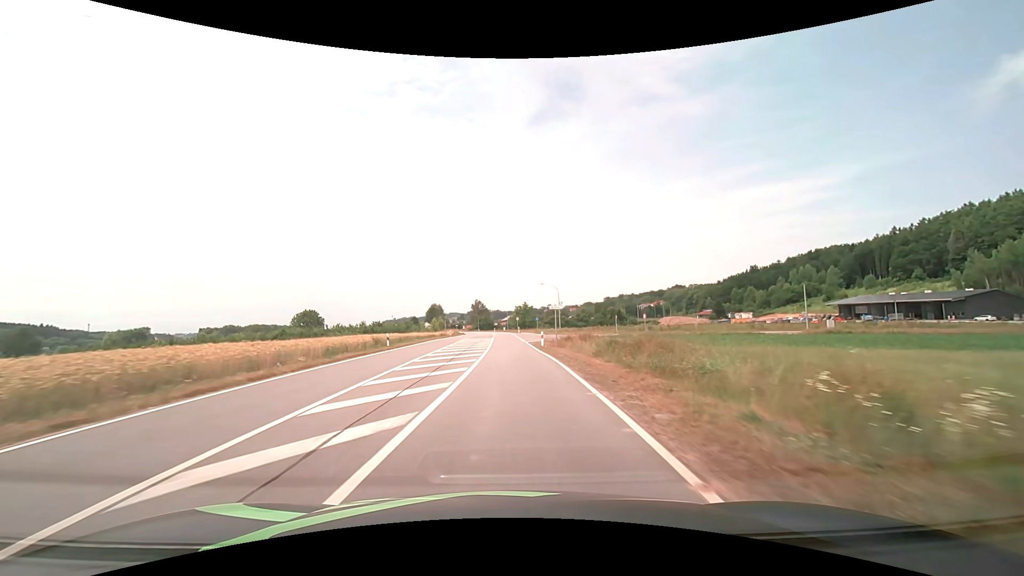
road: secondary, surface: asphalt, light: Day
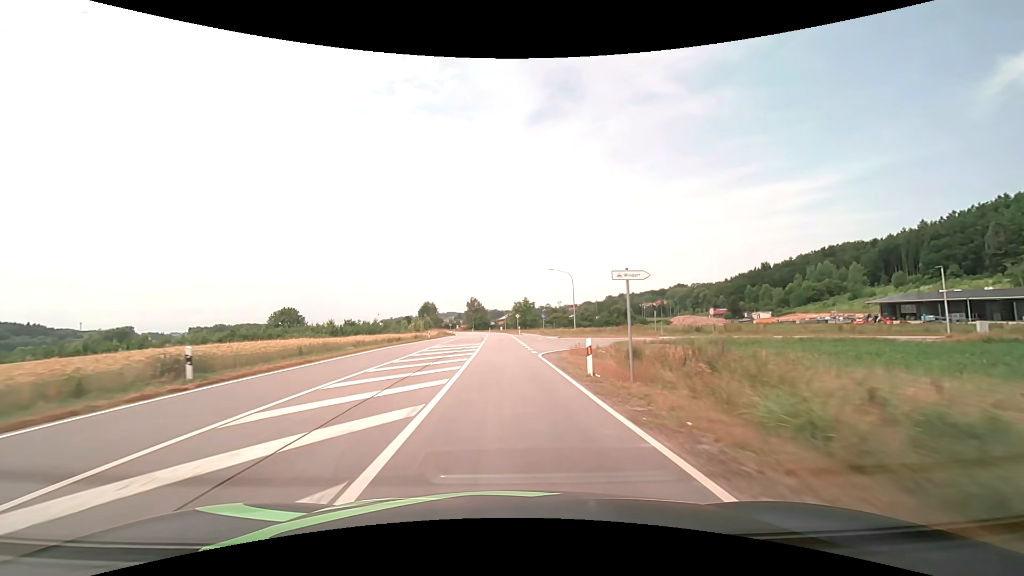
(+0.1, +20.6) m; 0°
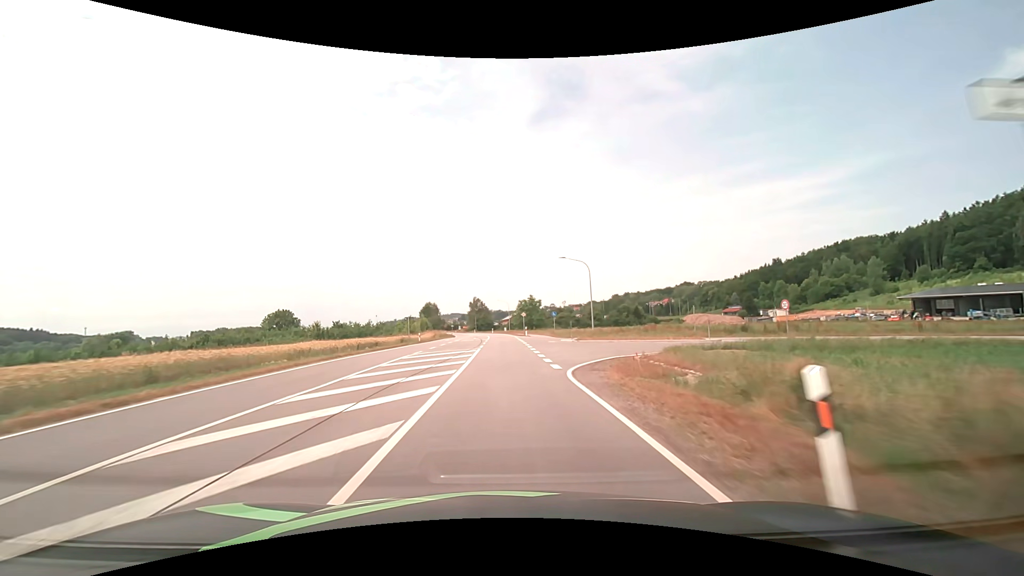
(0.0, +10.0) m; 0°
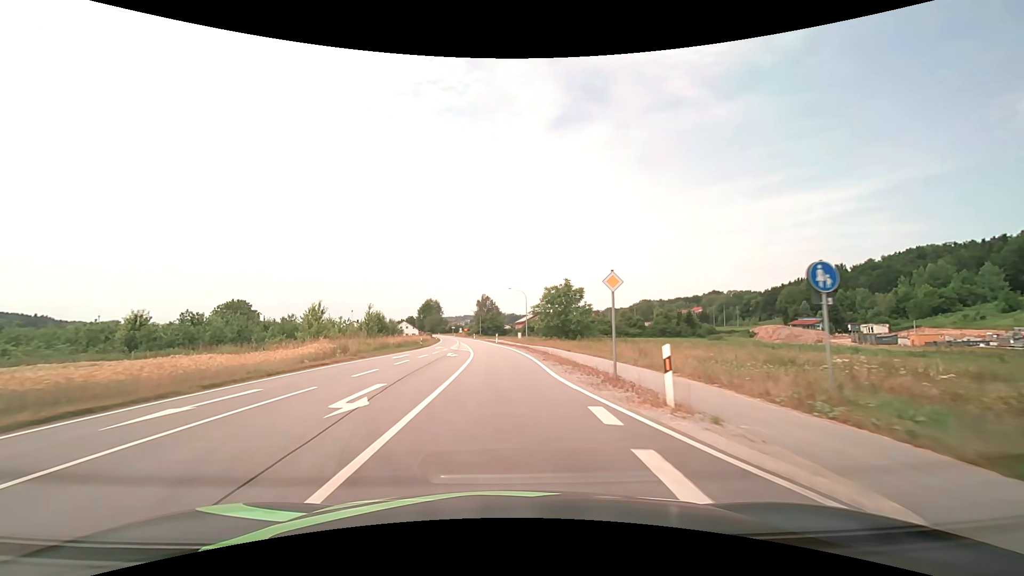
(-0.4, +47.9) m; -2°
(0, +10) (0, +20) (-1, +30) (-1, +40) (-2, +50) (-3, +60) (-5, +70) (-6, +80) (-7, +90) (-8, +100) m
